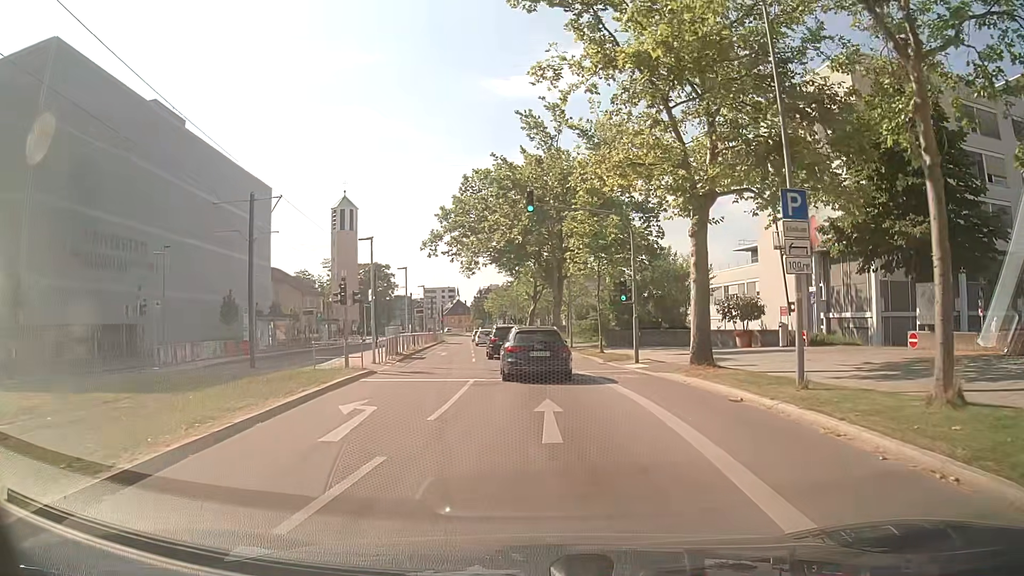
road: secondary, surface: asphalt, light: Day
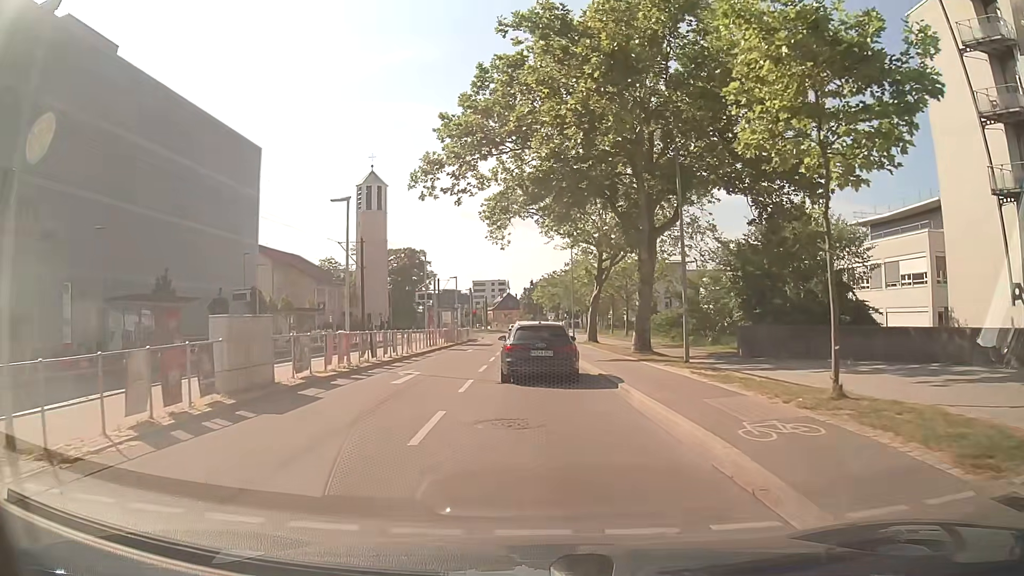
(-0.2, +22.2) m; -3°
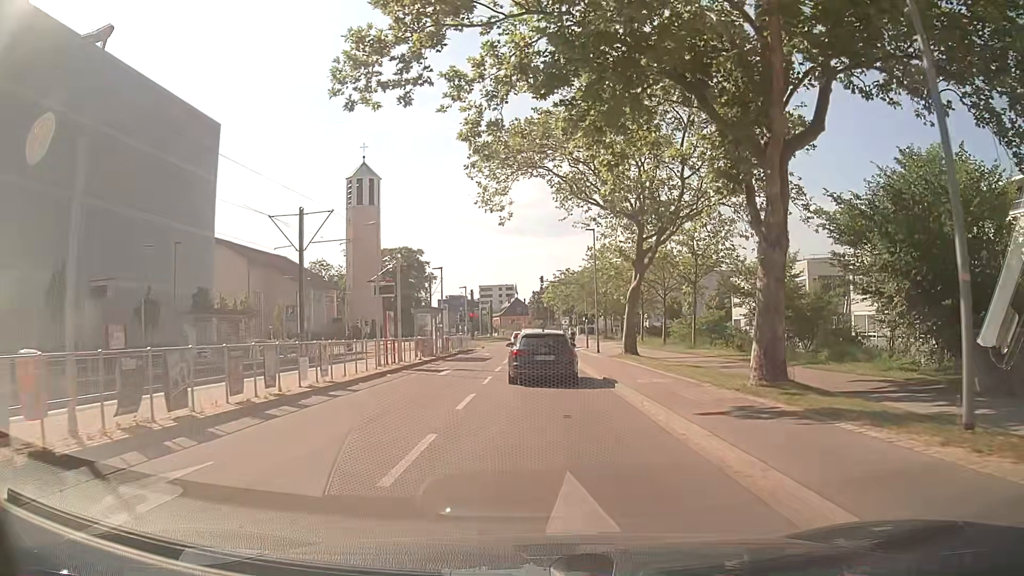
(-0.4, +14.0) m; -1°
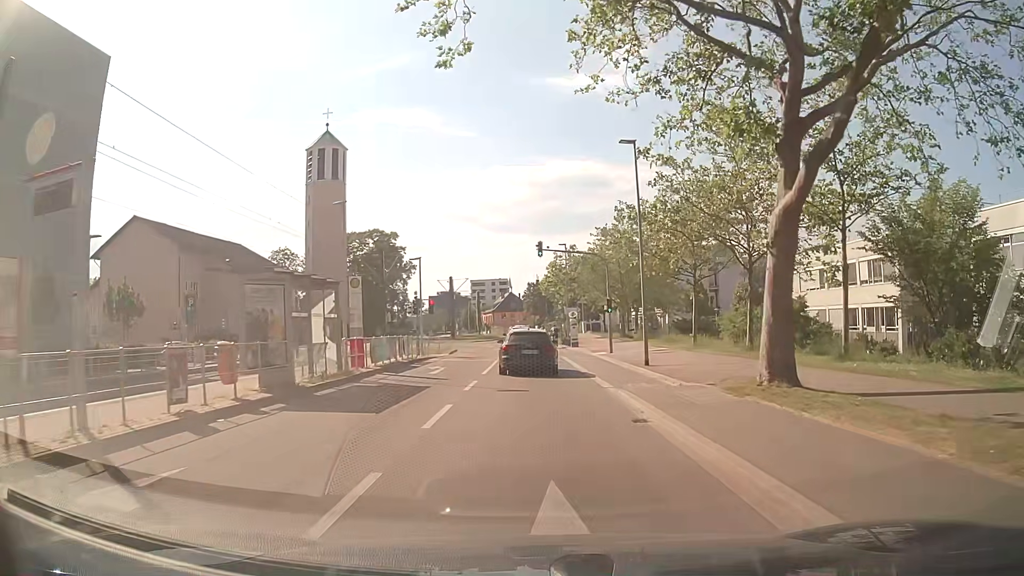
(-0.2, +20.8) m; -1°
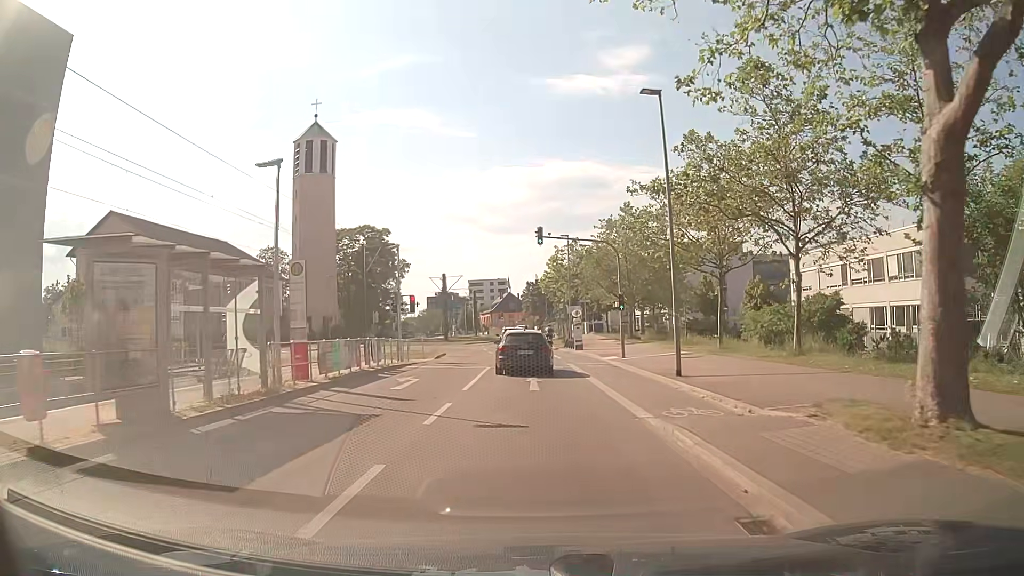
(0.0, +5.6) m; +1°
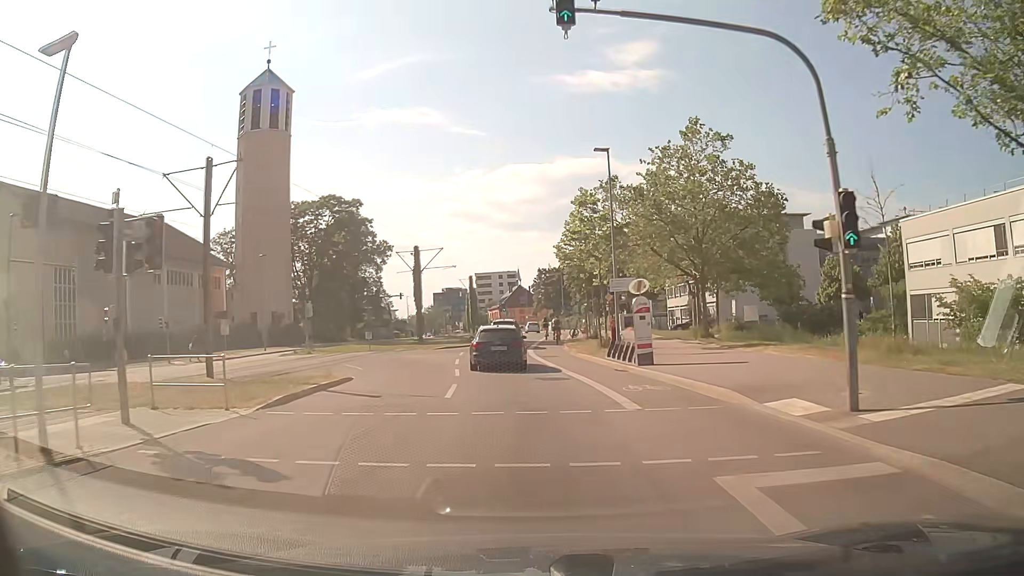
(-0.2, +23.5) m; -1°
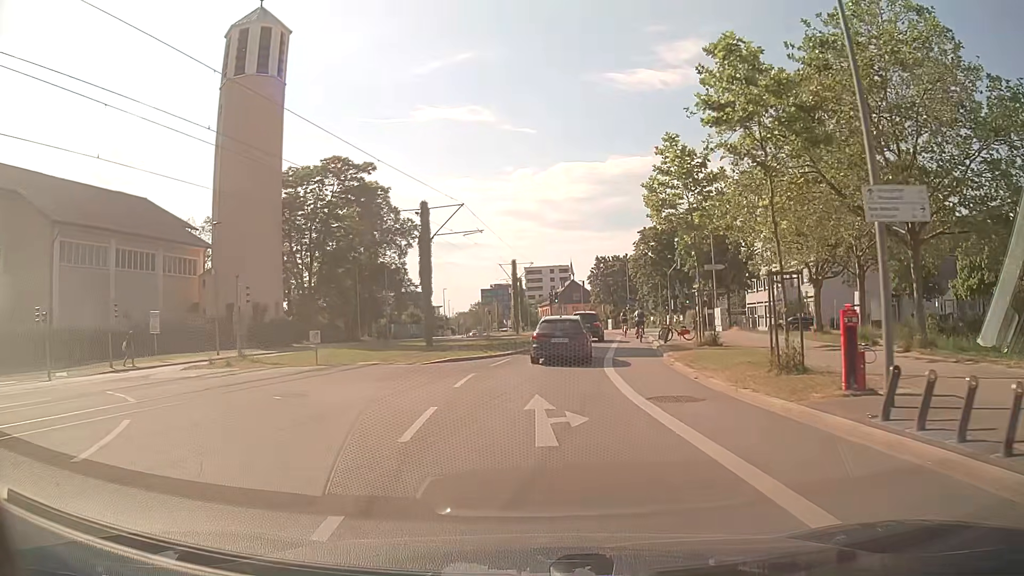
(-0.8, +17.8) m; -5°
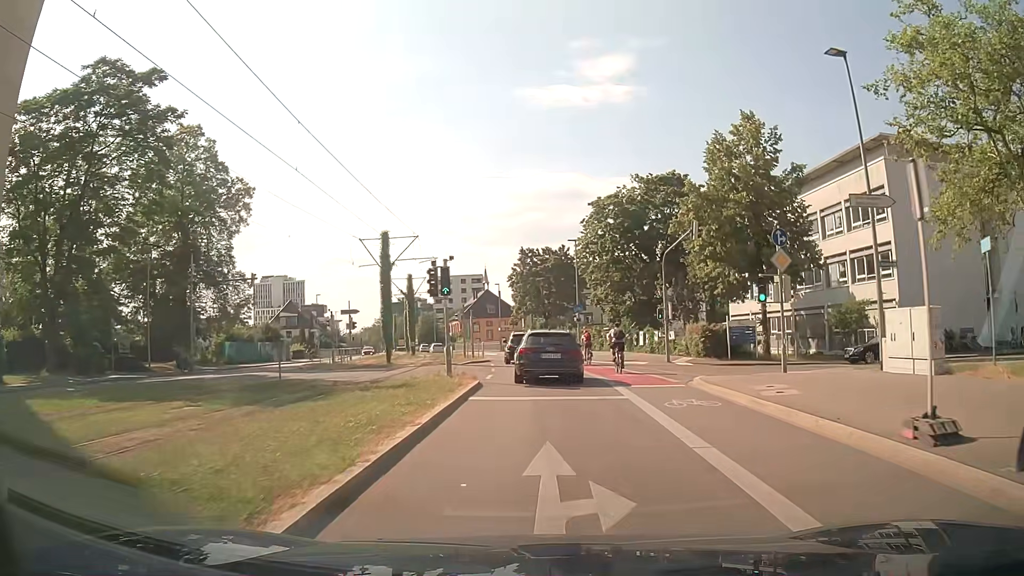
(+1.5, +29.2) m; +7°
(0, +10) (0, +20) (0, +30) (-1, +40) (-2, +50) (-4, +60) (-7, +69) (-9, +79) (-12, +89) (-14, +98) m
